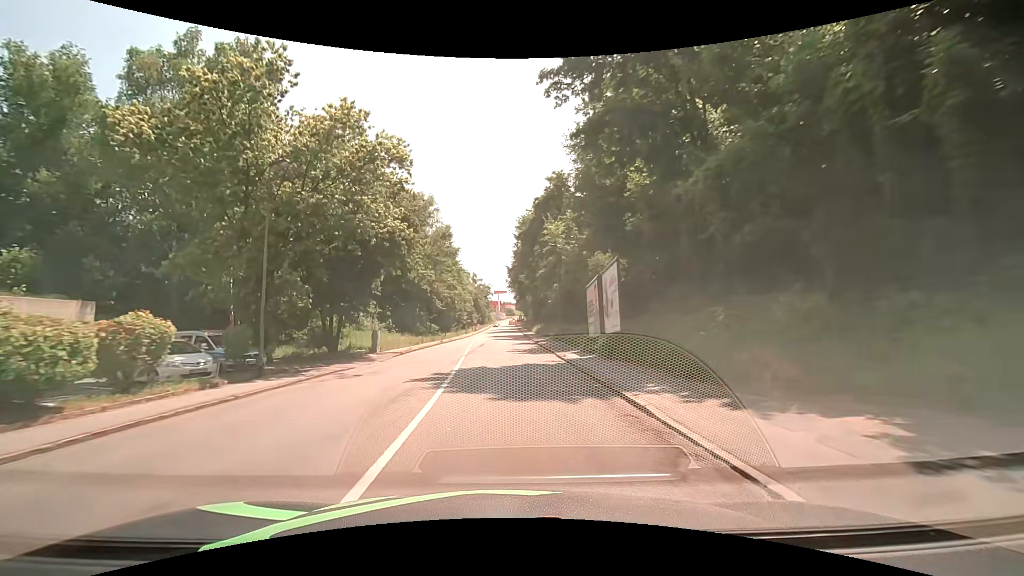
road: tertiary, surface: asphalt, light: Day
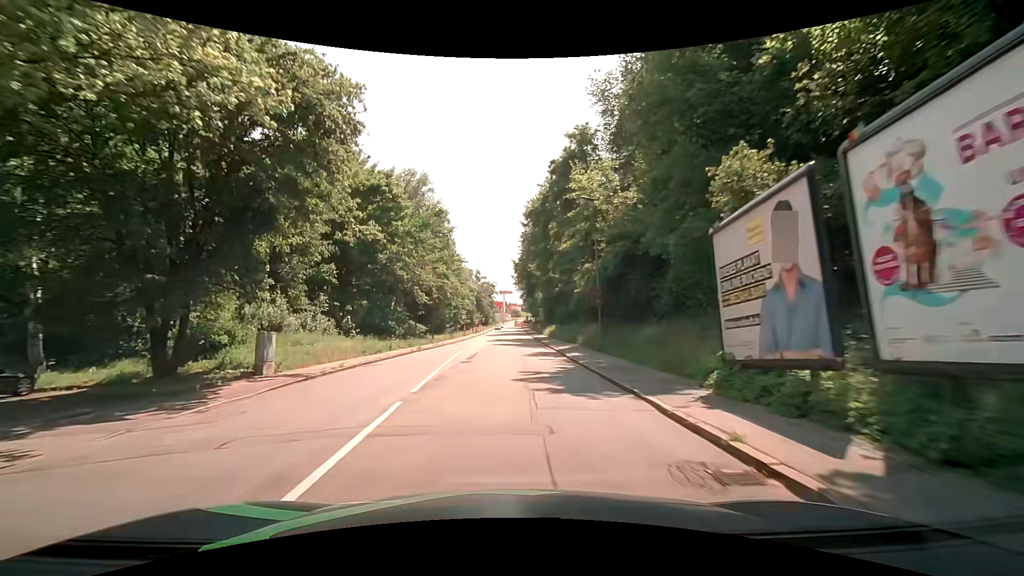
(0.0, +15.6) m; 0°
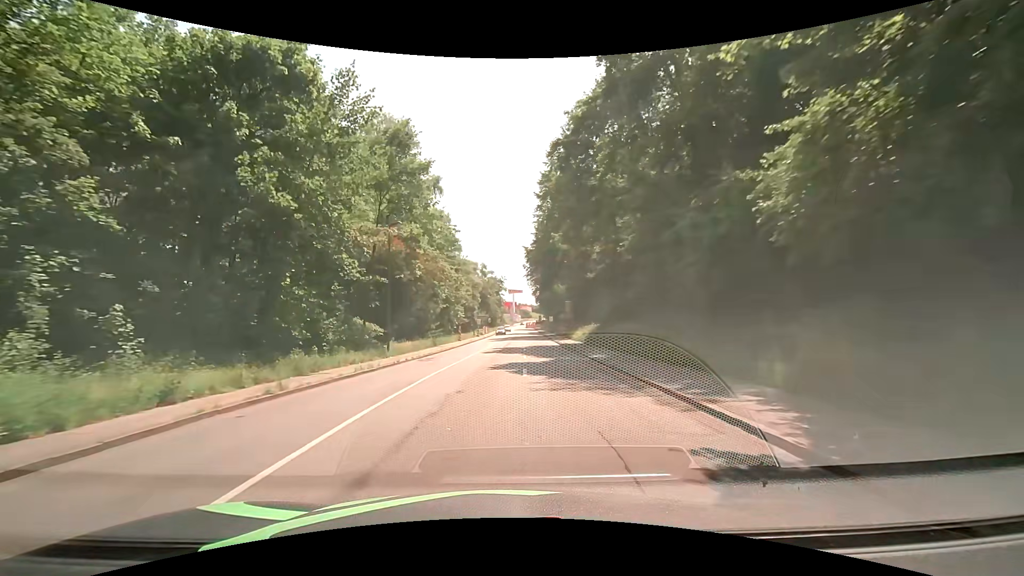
(-0.3, +23.3) m; -1°
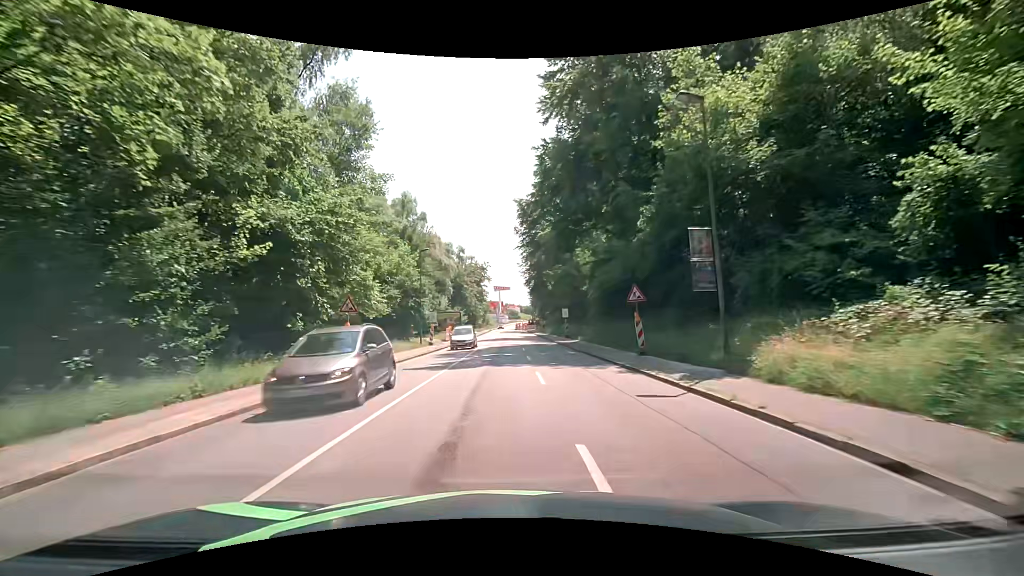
(+0.5, +38.7) m; 0°
(0, +10) (0, +20) (0, +30) (+1, +40) (+1, +50) (+1, +60) (+1, +70) (+2, +80) (+2, +90) (+2, +100) m
